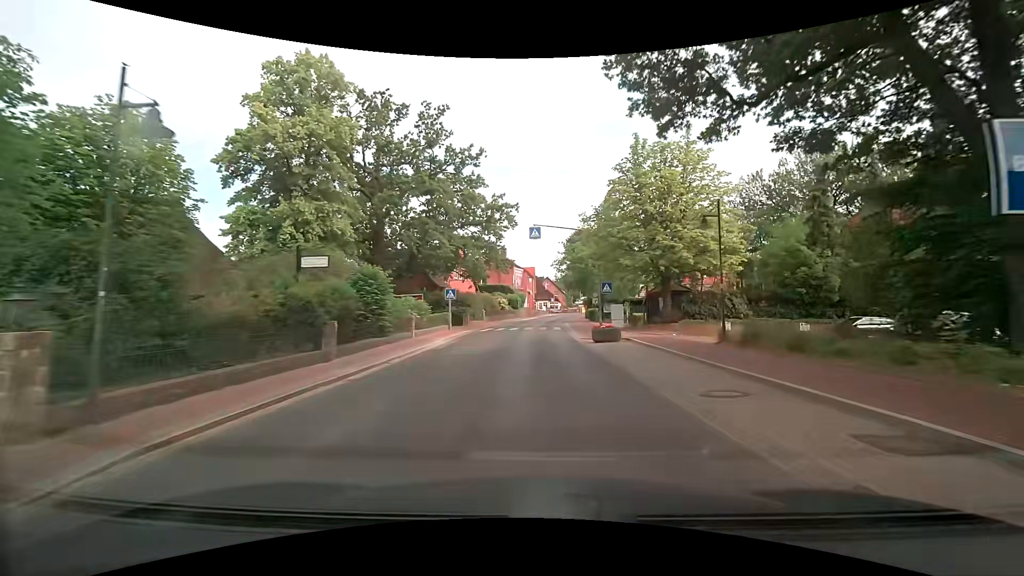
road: secondary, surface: asphalt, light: Day
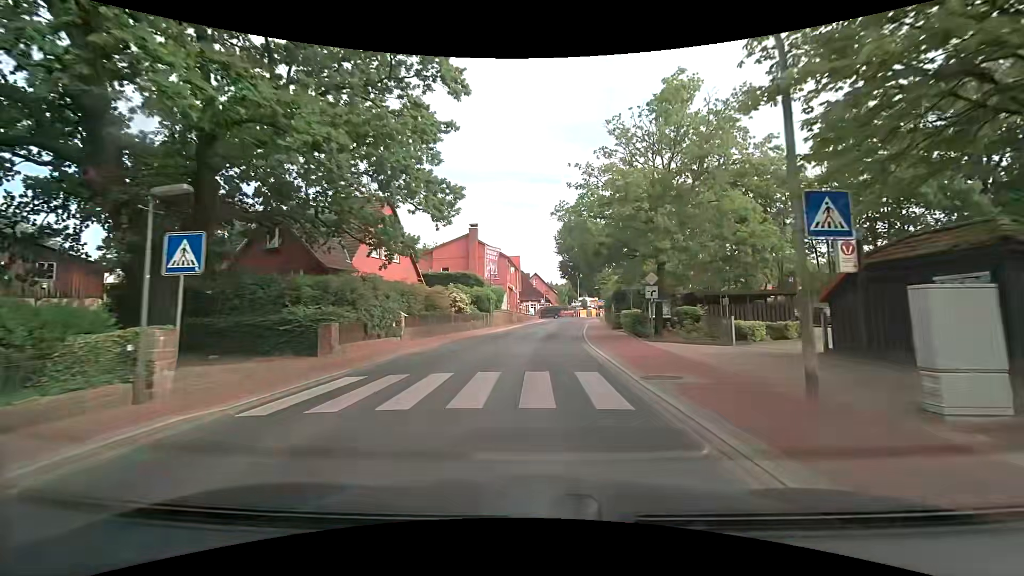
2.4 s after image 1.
(+0.6, +26.8) m; +2°
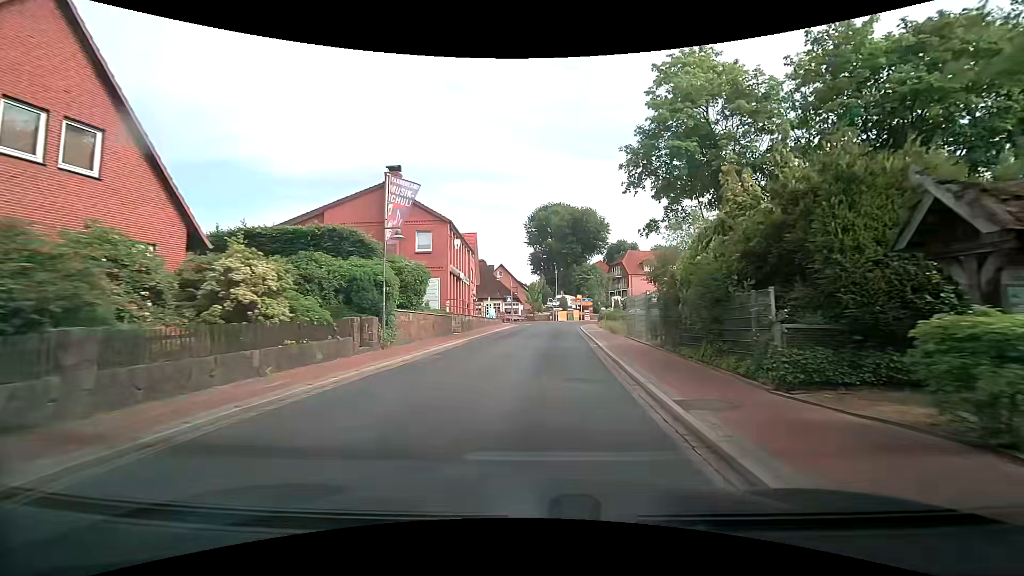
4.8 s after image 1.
(+0.5, +23.2) m; +3°
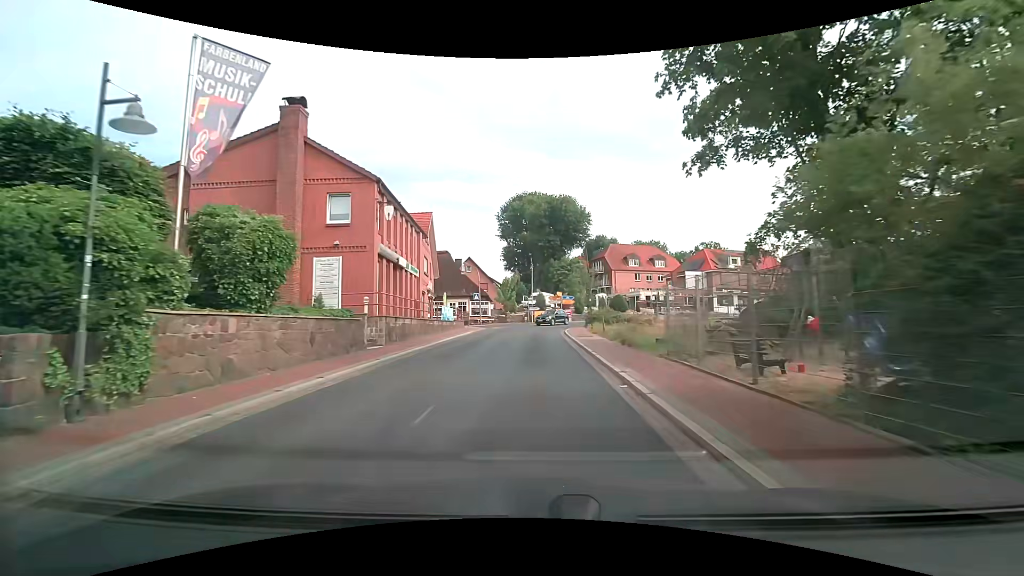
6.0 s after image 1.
(+0.4, +10.8) m; +3°
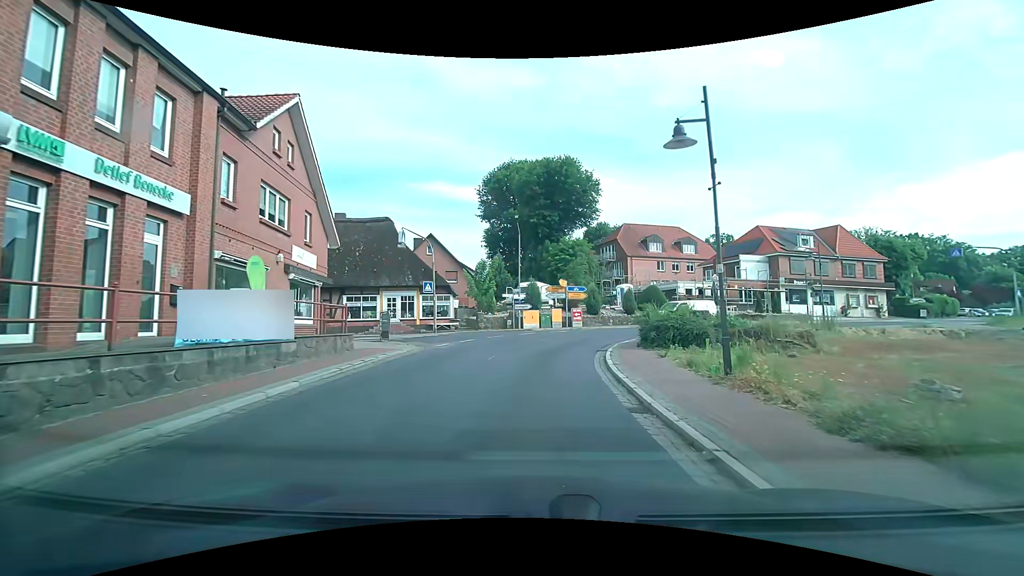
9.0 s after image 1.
(+0.6, +22.7) m; +2°
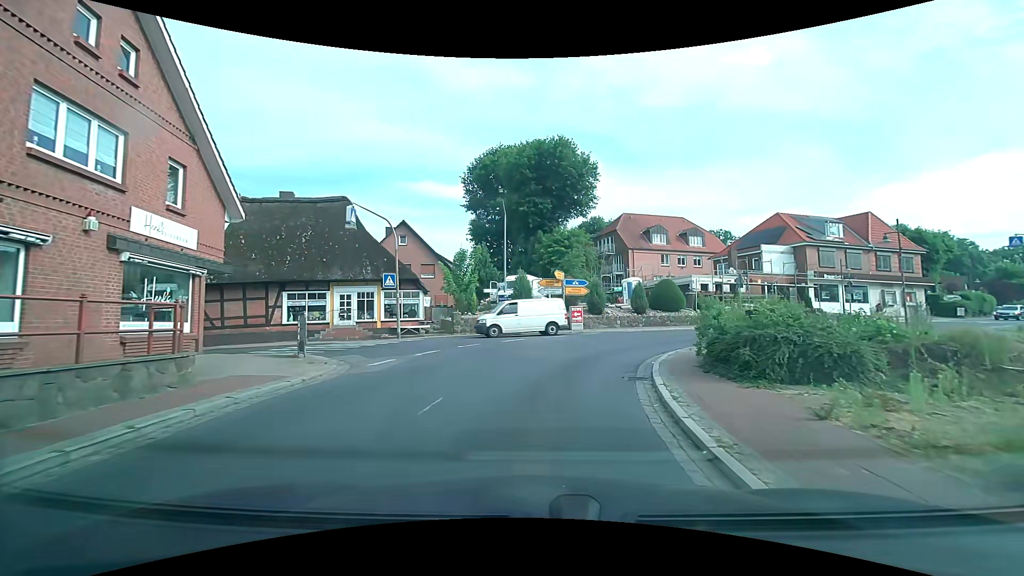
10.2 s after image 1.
(+0.1, +7.4) m; 0°
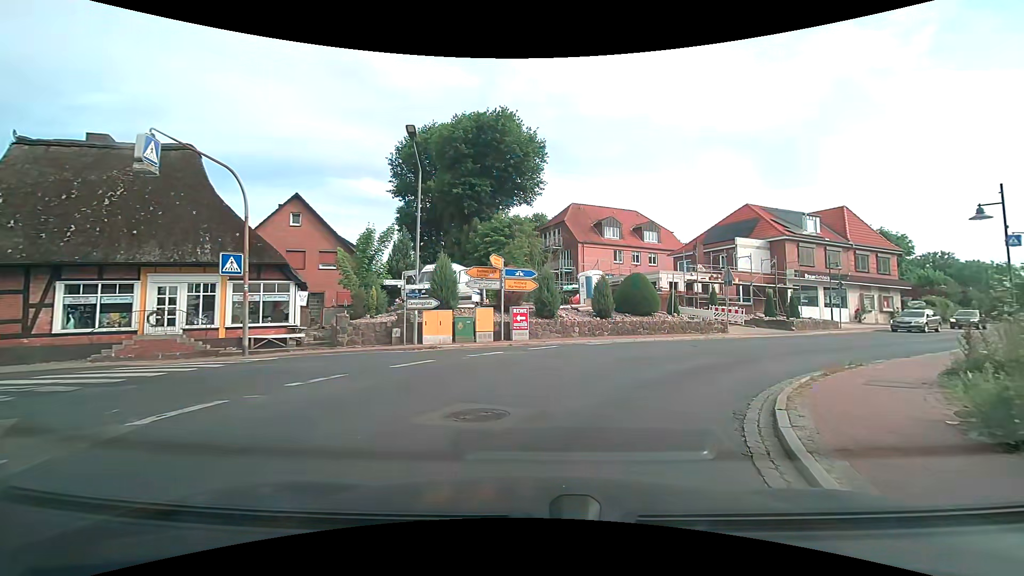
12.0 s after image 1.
(+0.5, +9.2) m; +8°
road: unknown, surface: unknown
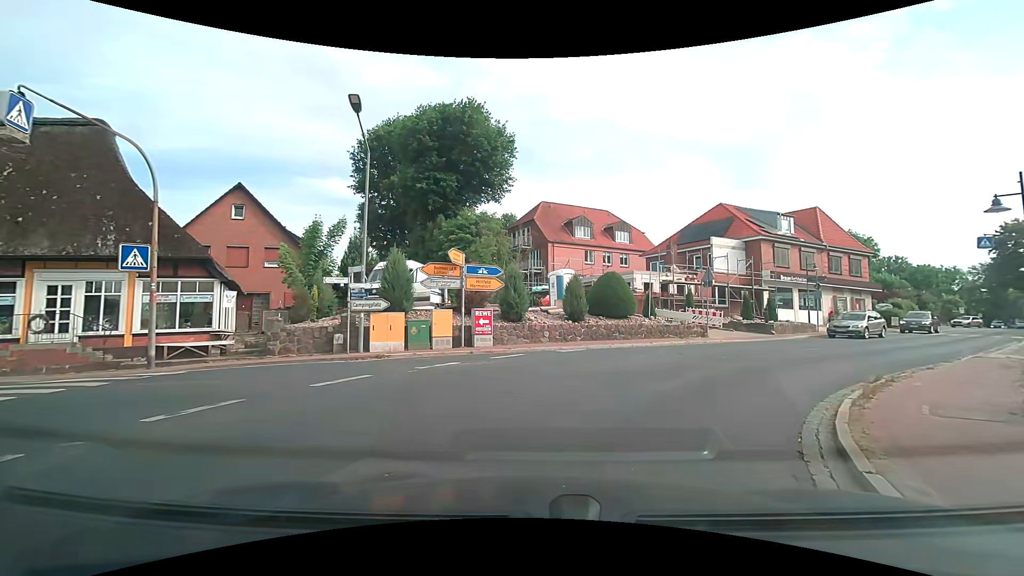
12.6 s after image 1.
(+0.1, +2.4) m; +3°
